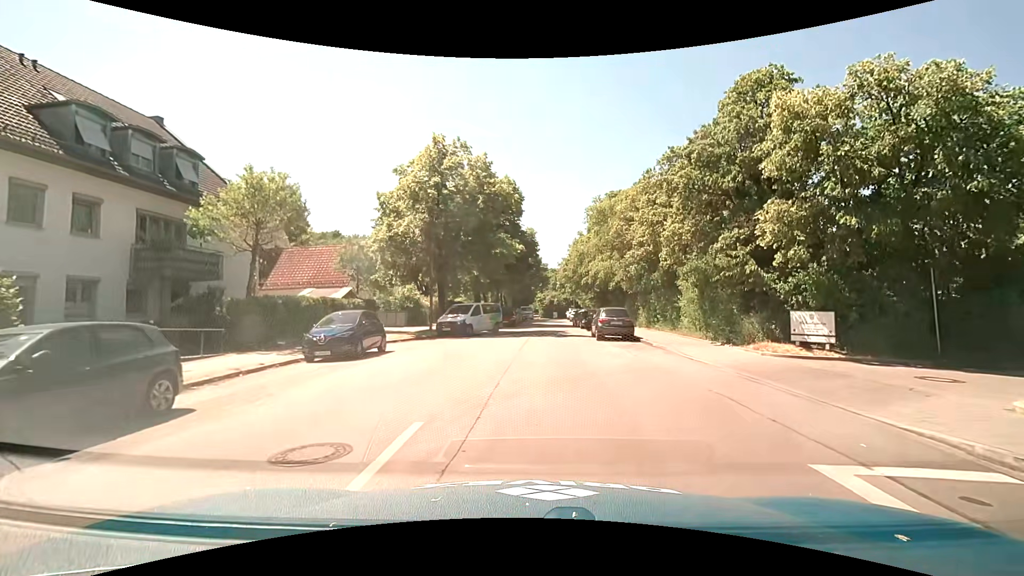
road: residential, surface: asphalt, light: Day
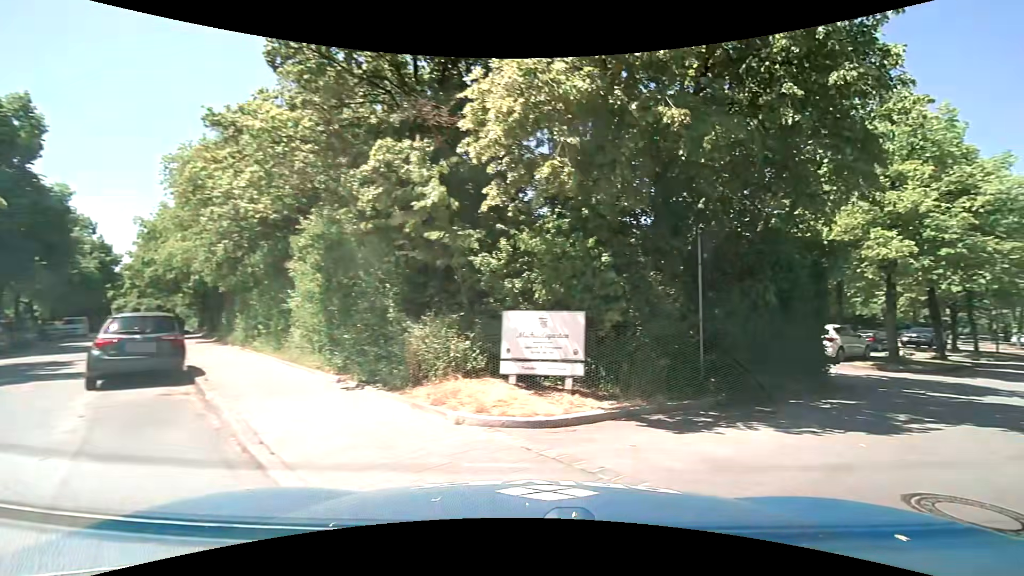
(+2.4, +10.3) m; +39°
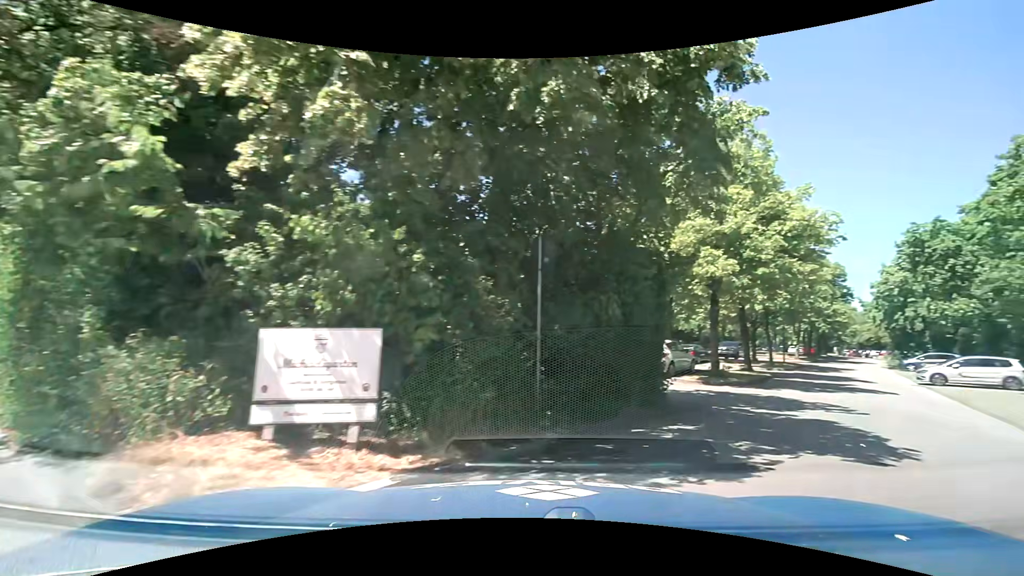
(+0.3, +2.1) m; +17°
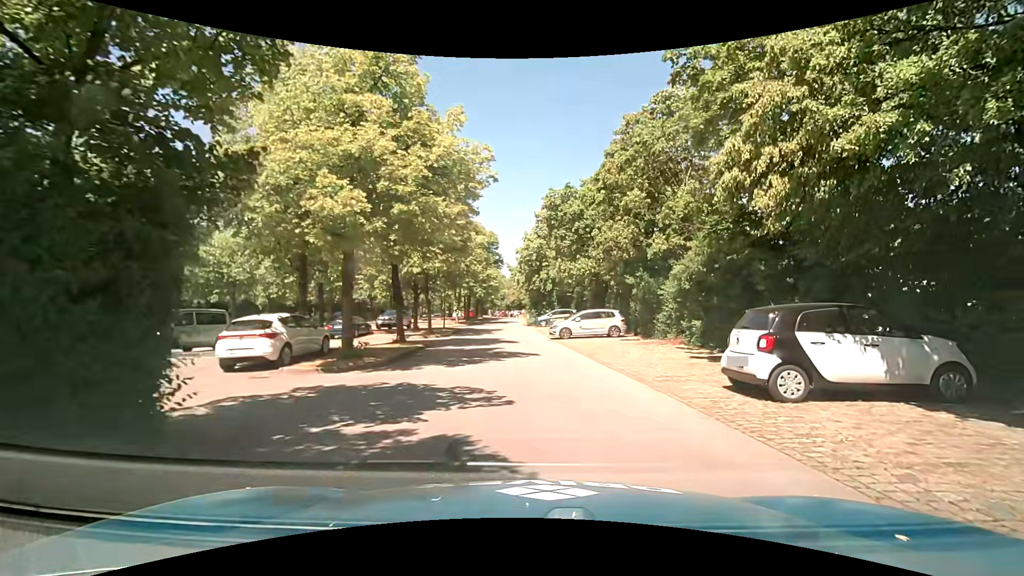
(+2.2, +5.5) m; +36°
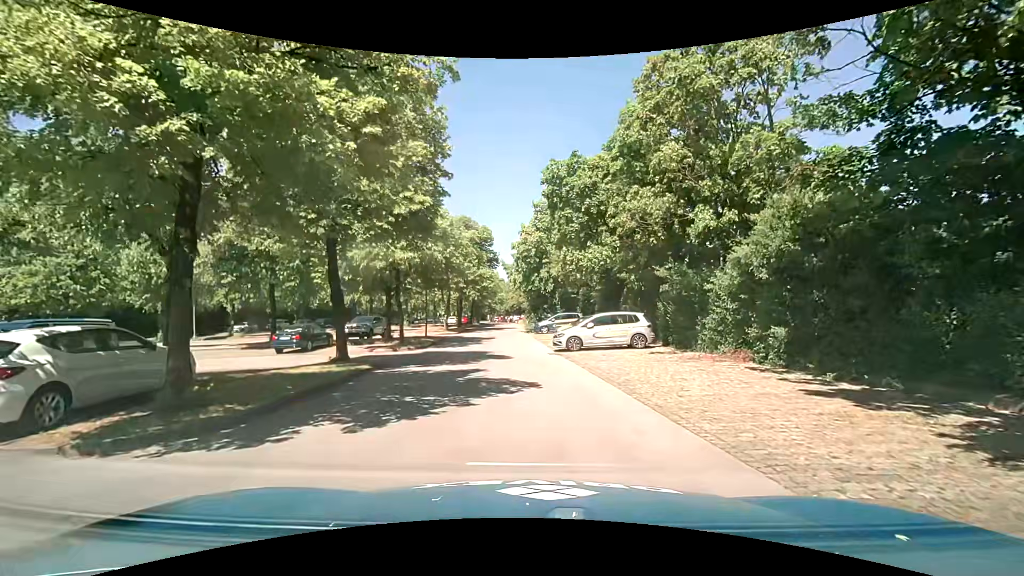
(+0.2, +6.7) m; 0°
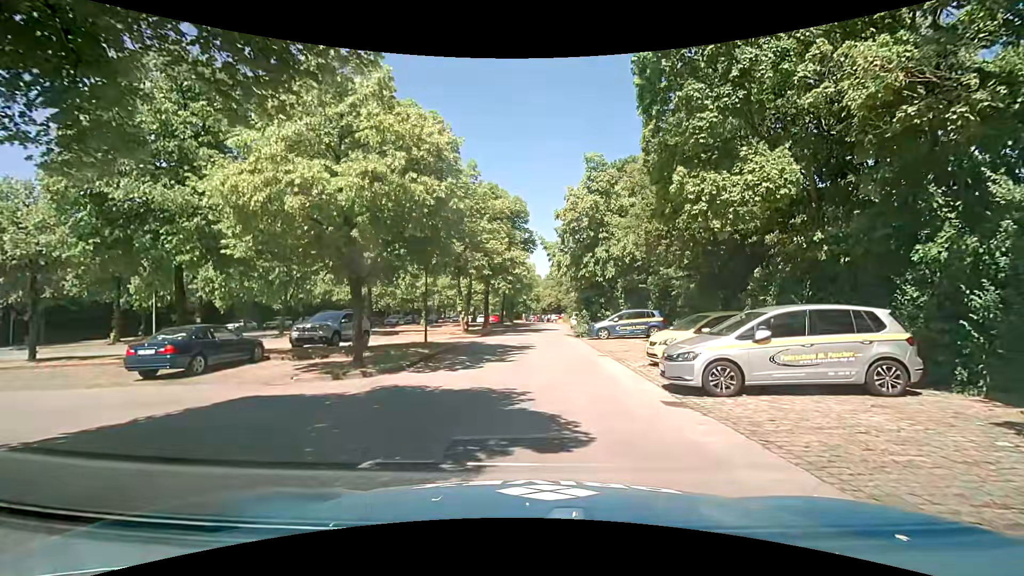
(-0.6, +12.1) m; -4°
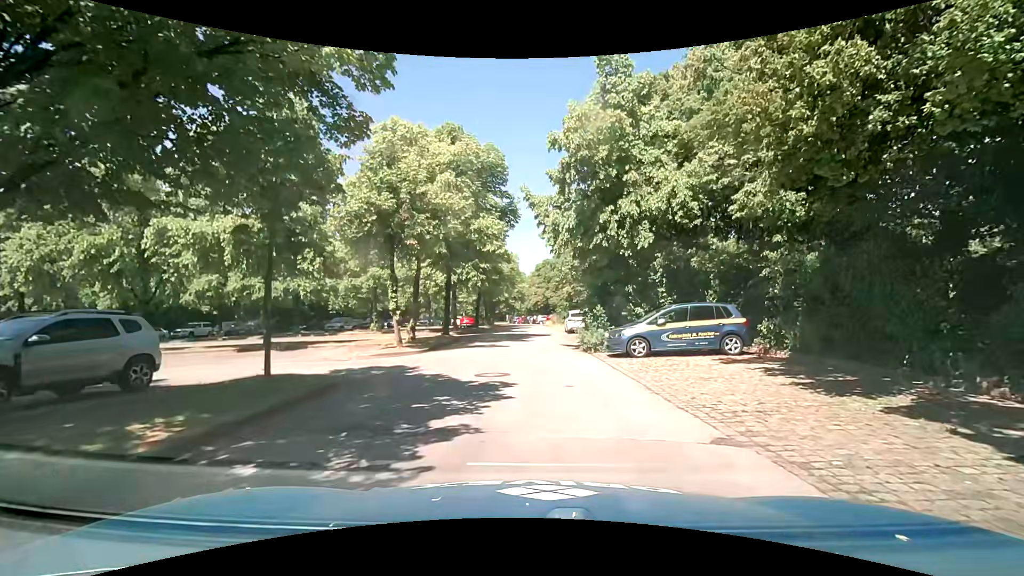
(+0.3, +12.2) m; +3°
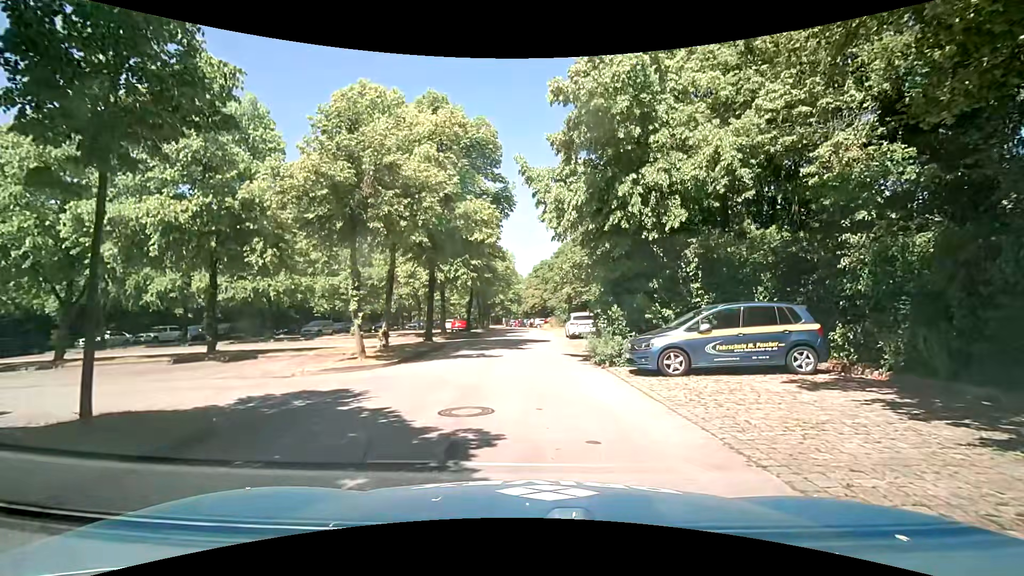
(0.0, +3.9) m; +1°
